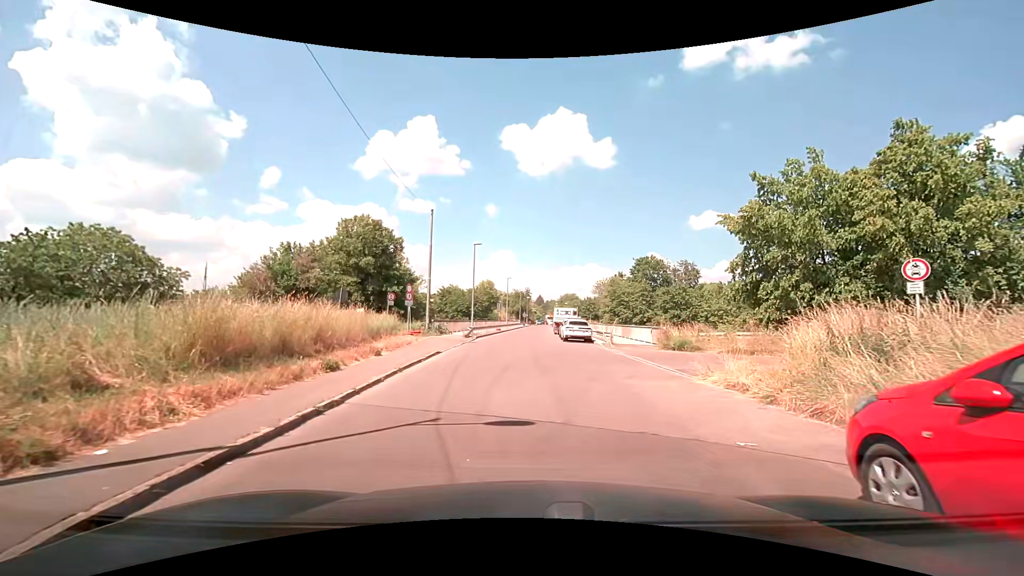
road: residential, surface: asphalt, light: Day
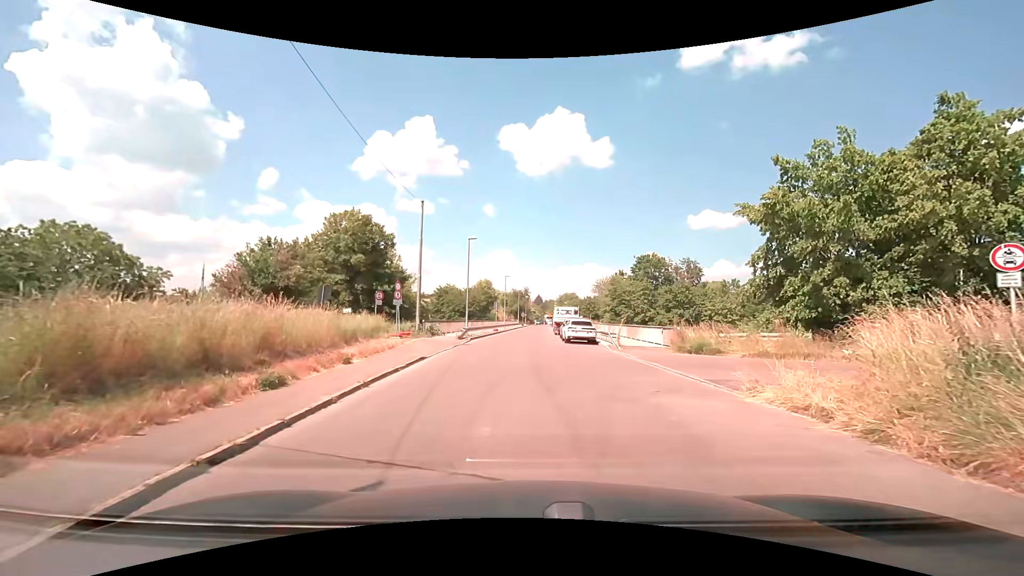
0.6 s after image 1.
(0.0, +2.6) m; 0°
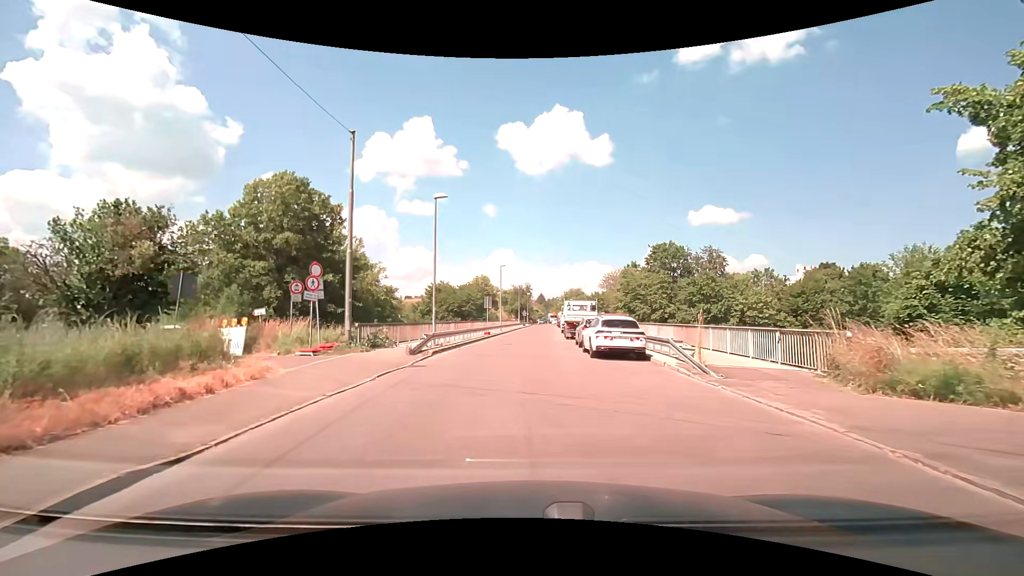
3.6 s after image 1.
(+0.1, +12.2) m; 0°
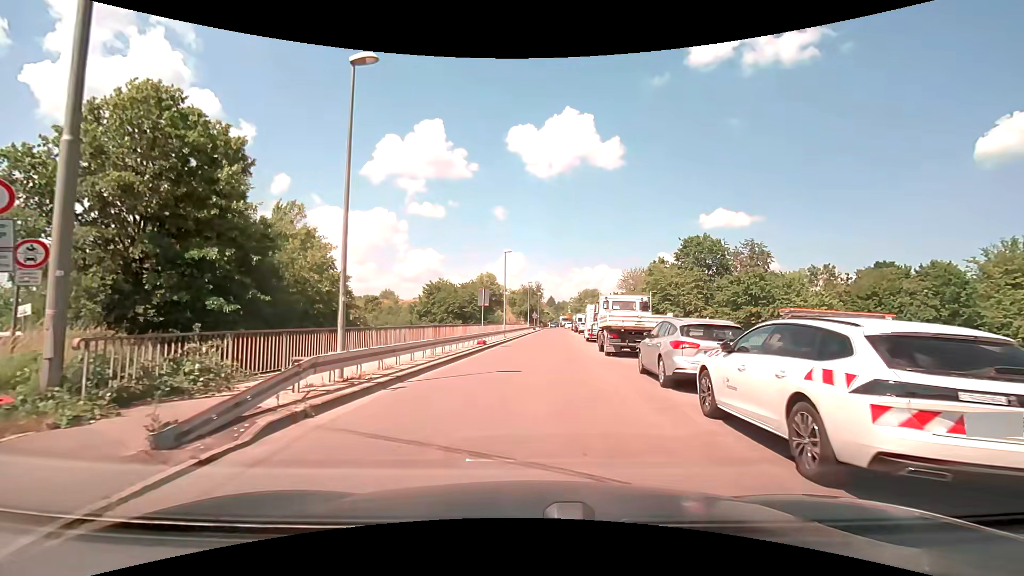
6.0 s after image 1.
(-0.3, +12.5) m; -1°
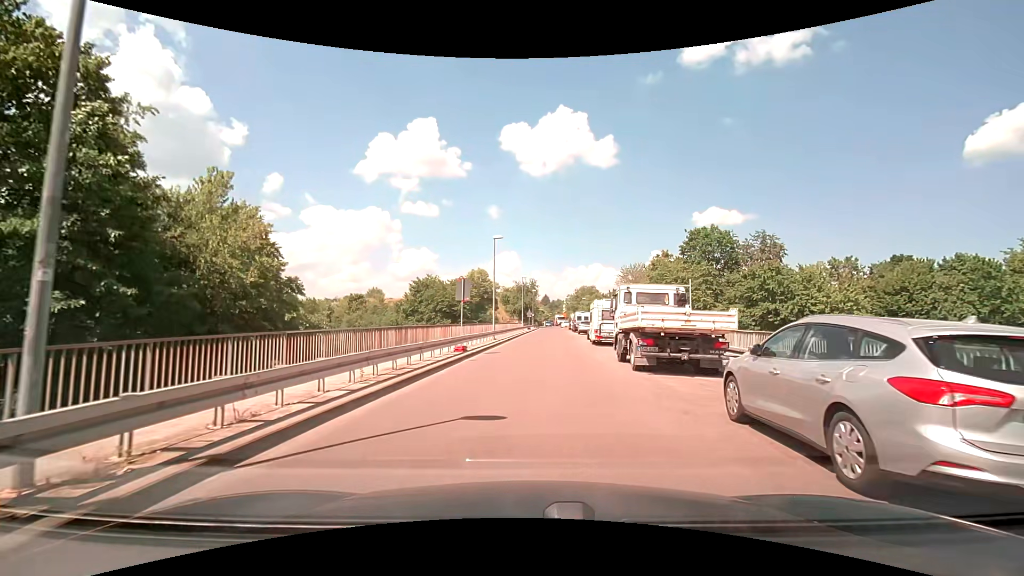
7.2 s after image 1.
(0.0, +6.3) m; 0°
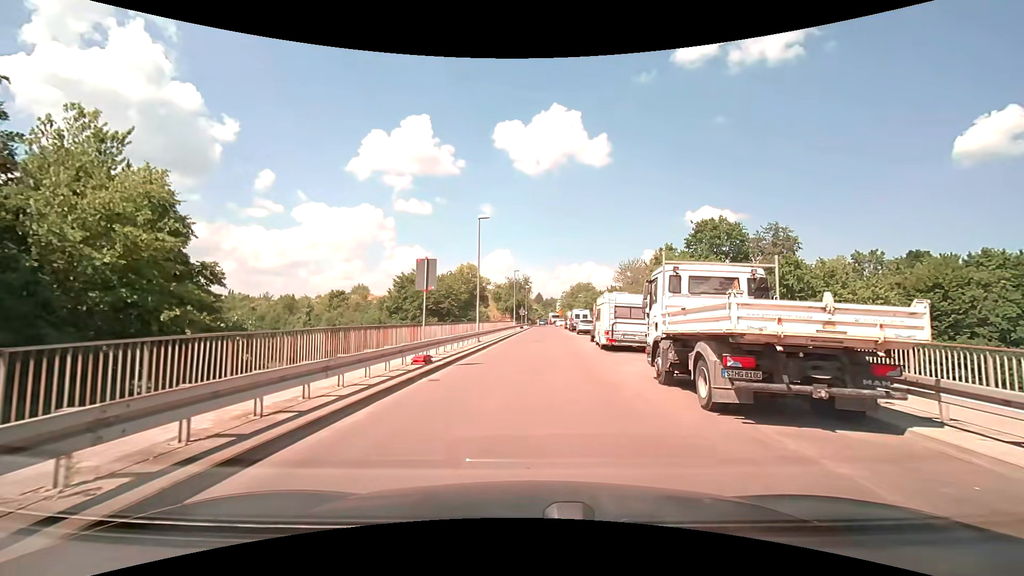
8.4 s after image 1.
(+0.1, +6.1) m; +1°
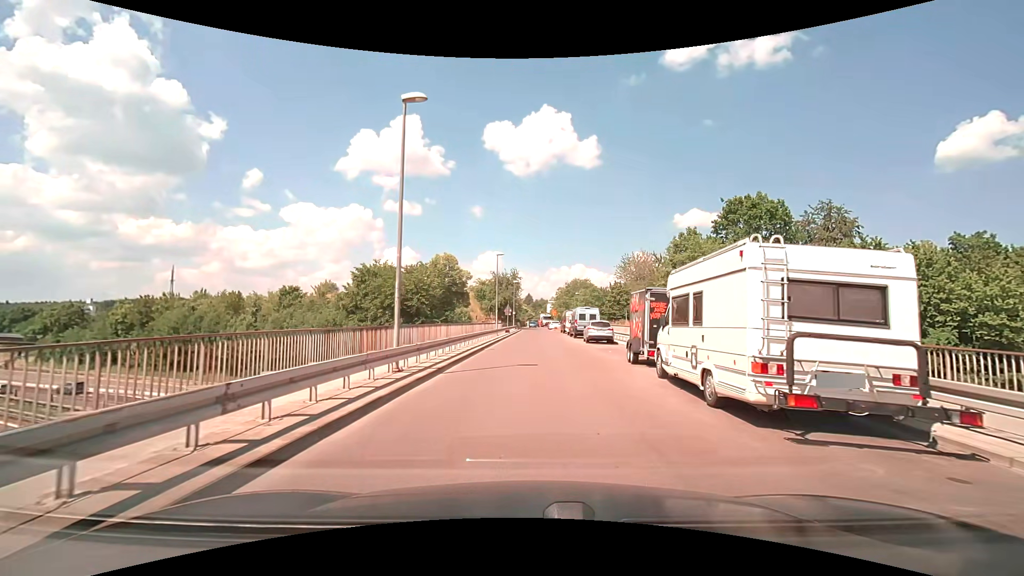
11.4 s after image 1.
(+0.3, +14.9) m; +1°
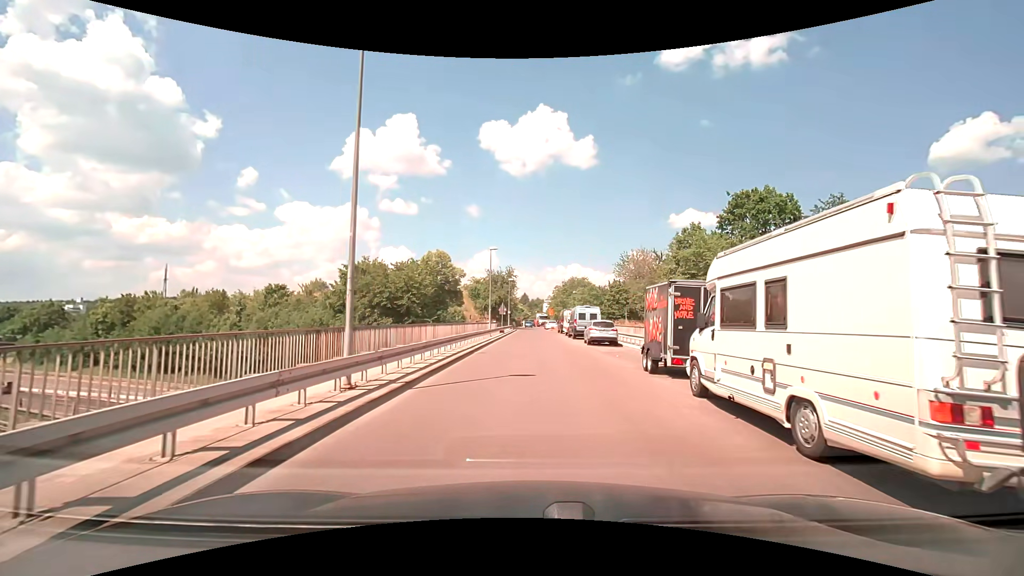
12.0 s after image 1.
(0.0, +3.0) m; +1°
